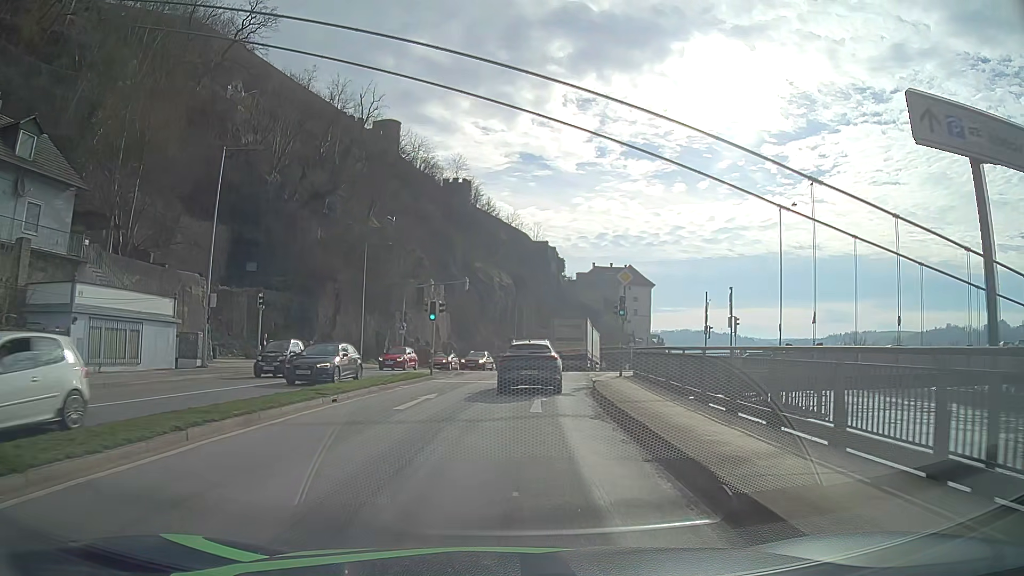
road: primary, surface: asphalt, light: Day
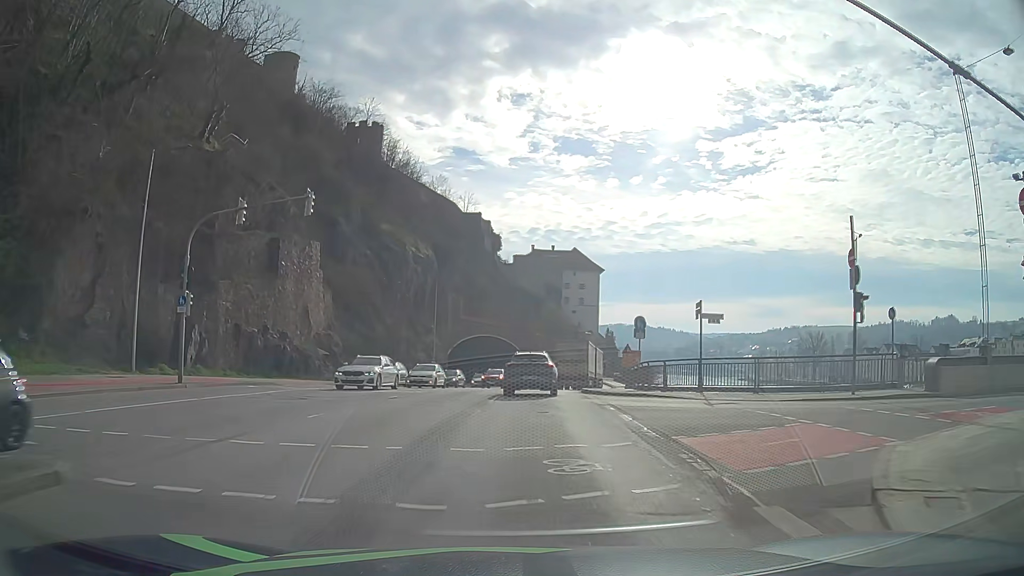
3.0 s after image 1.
(+1.5, +28.4) m; +6°
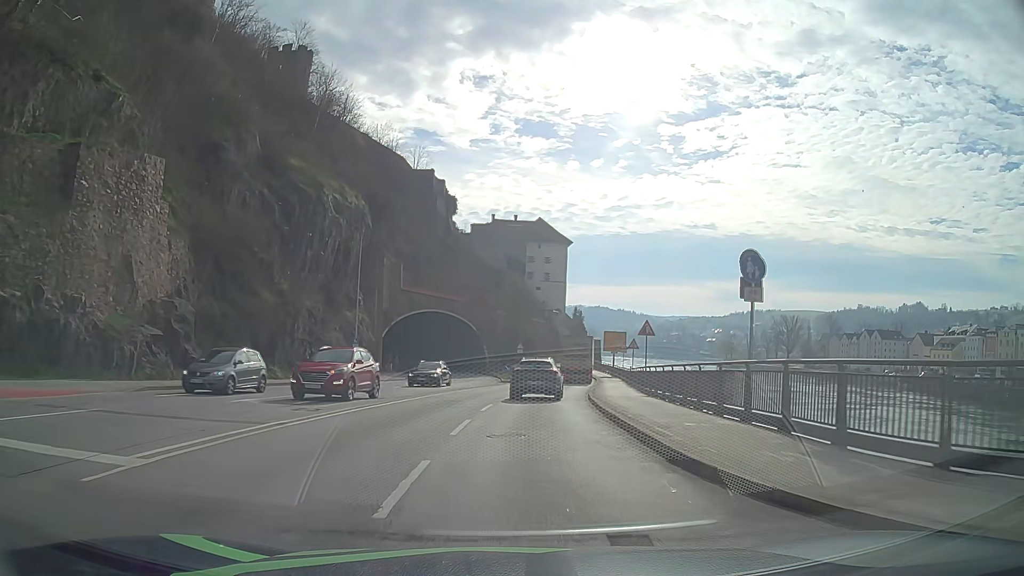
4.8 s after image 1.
(+0.4, +19.3) m; +4°
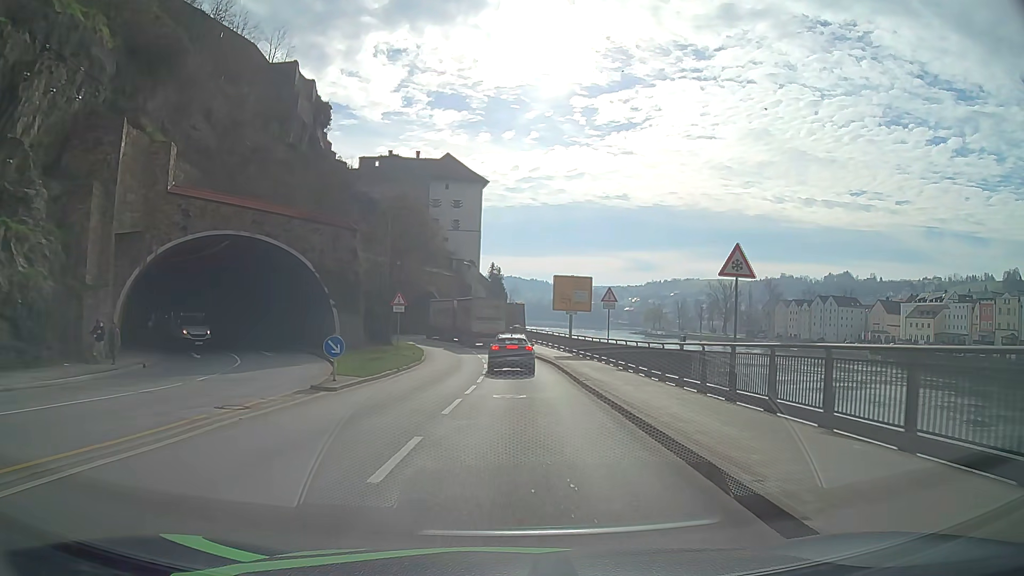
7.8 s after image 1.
(+2.1, +34.6) m; +7°
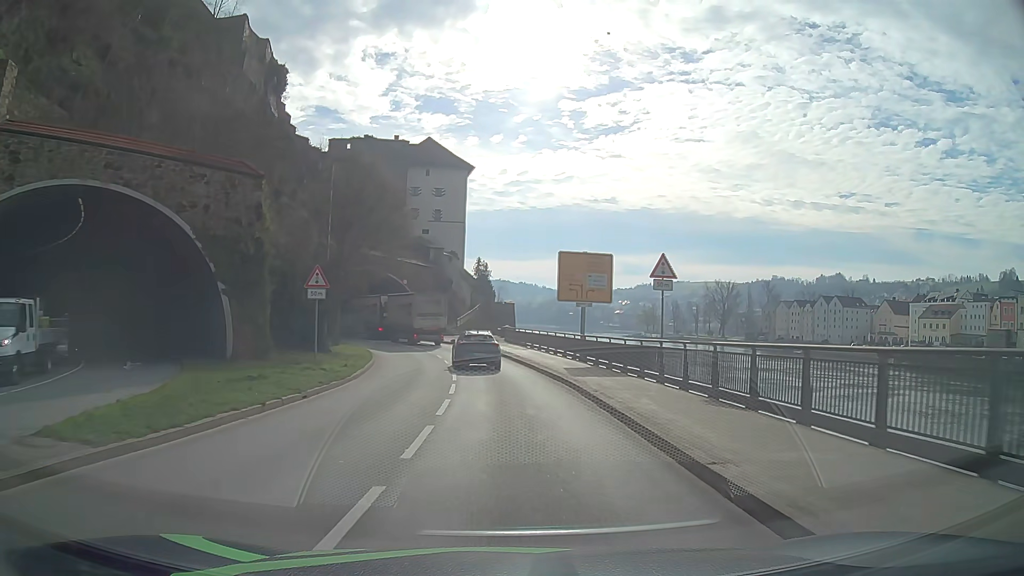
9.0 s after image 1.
(+0.2, +13.6) m; +1°
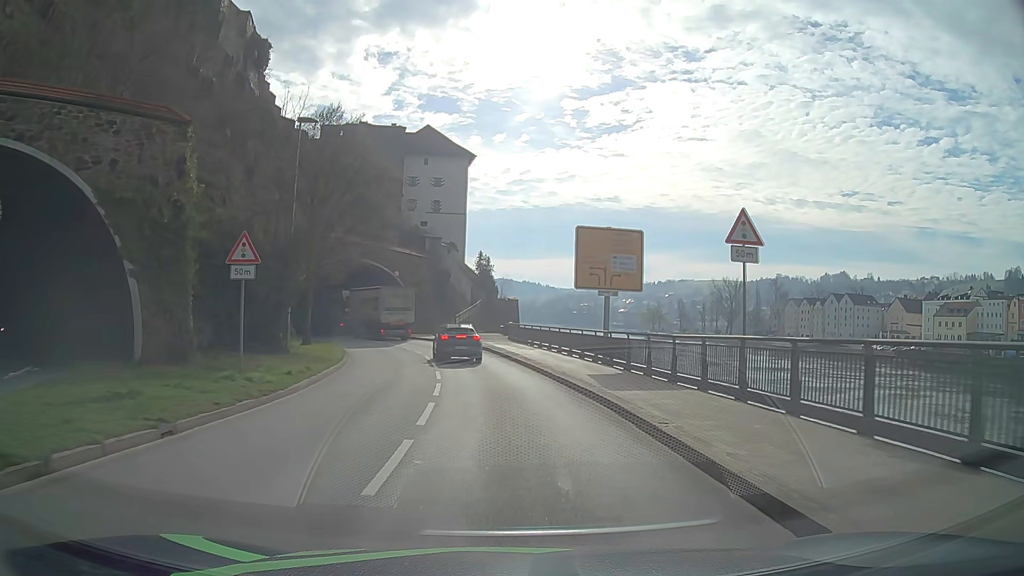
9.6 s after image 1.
(0.0, +6.7) m; 0°
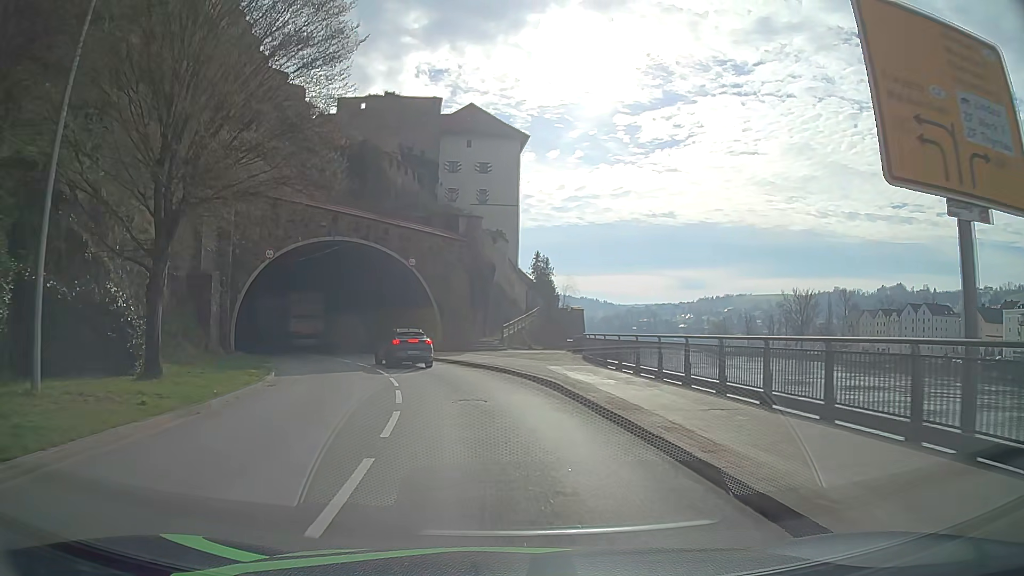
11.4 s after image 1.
(-0.7, +19.4) m; -4°
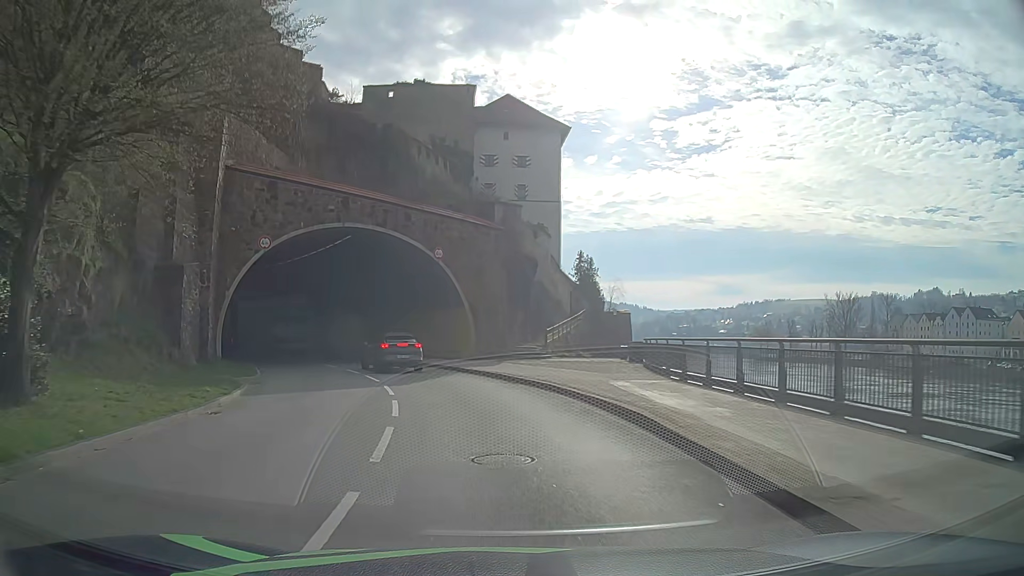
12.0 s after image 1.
(-0.2, +6.2) m; -4°
(0, +10) (-2, +20) (-5, +29) (-10, +38) (-14, +47) (-20, +55) (-27, +62) (-36, +68) (-44, +73) (-52, +79) m
